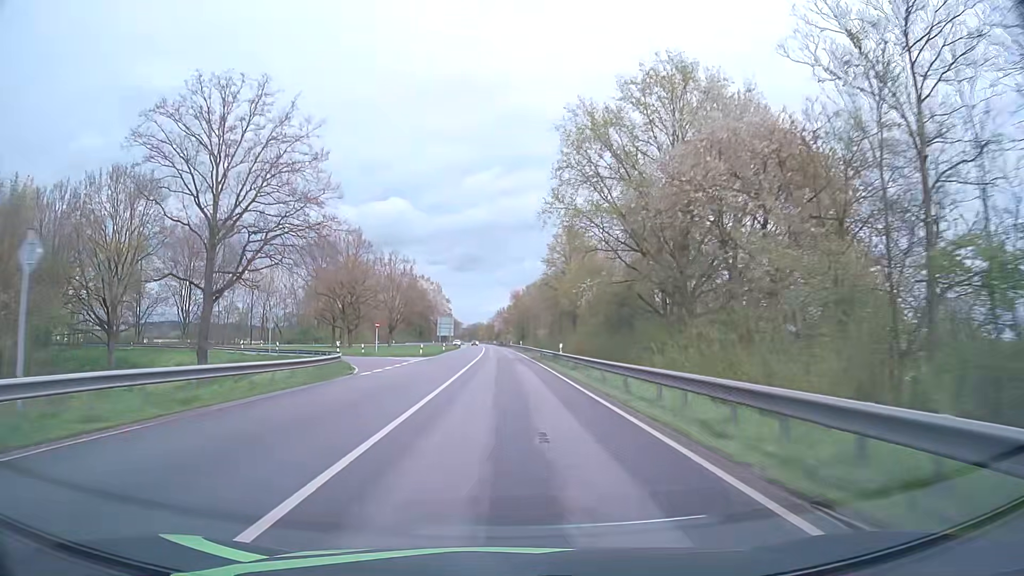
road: primary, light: Day
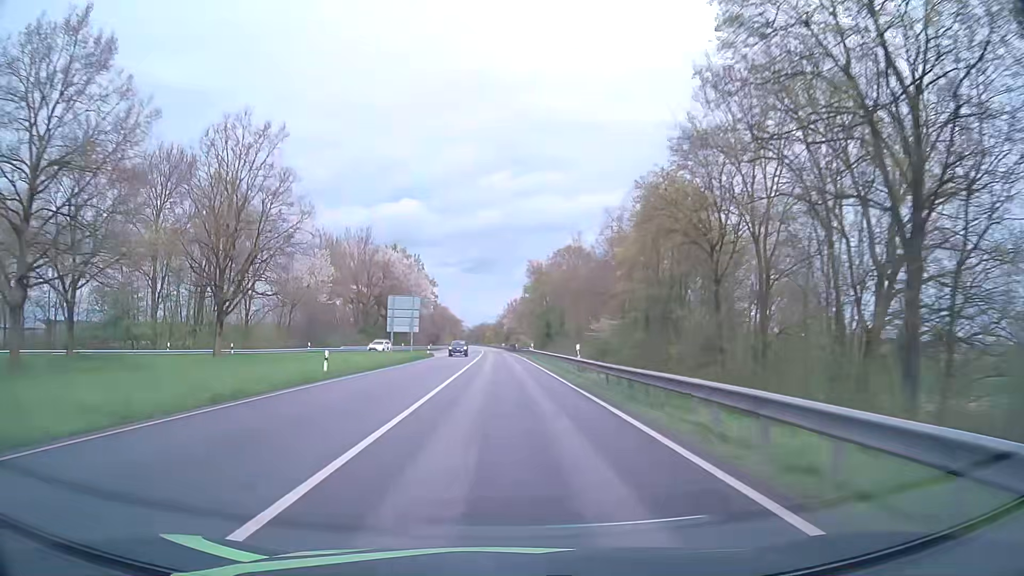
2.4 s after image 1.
(-0.5, +62.3) m; -1°
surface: asphalt
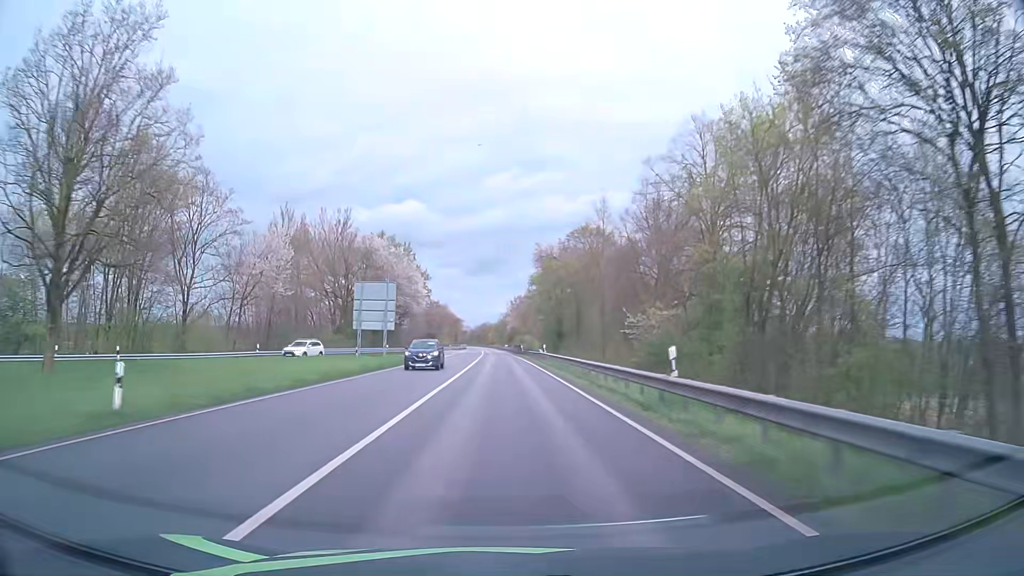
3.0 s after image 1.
(0.0, +15.7) m; 0°
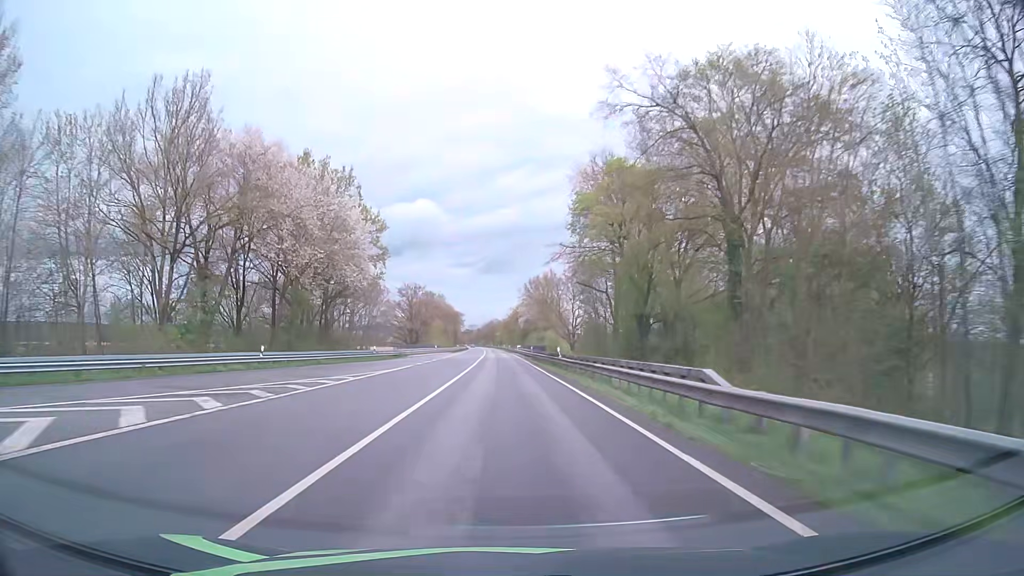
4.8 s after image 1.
(-0.5, +47.1) m; -1°
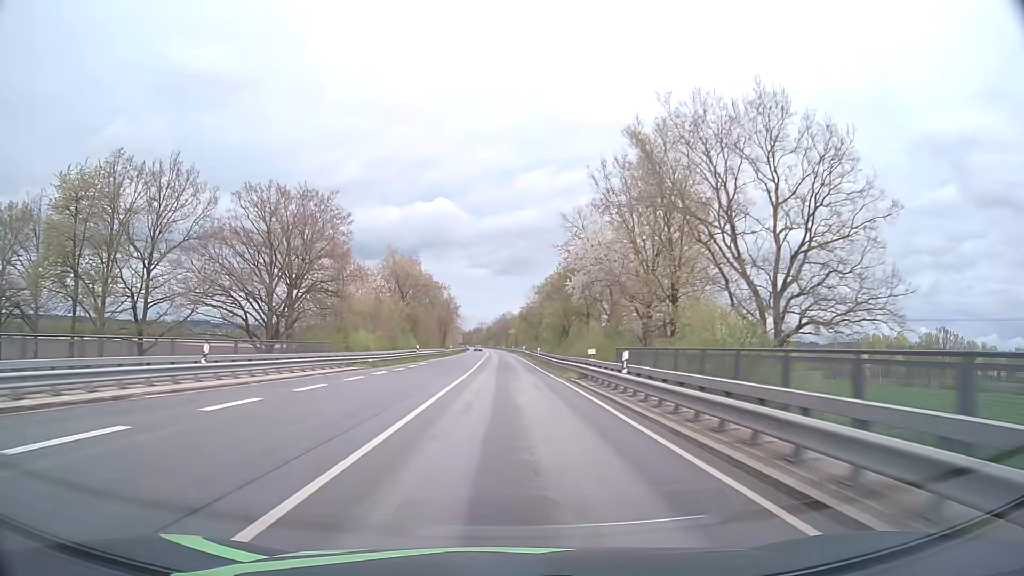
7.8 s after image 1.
(-0.8, +78.8) m; -1°
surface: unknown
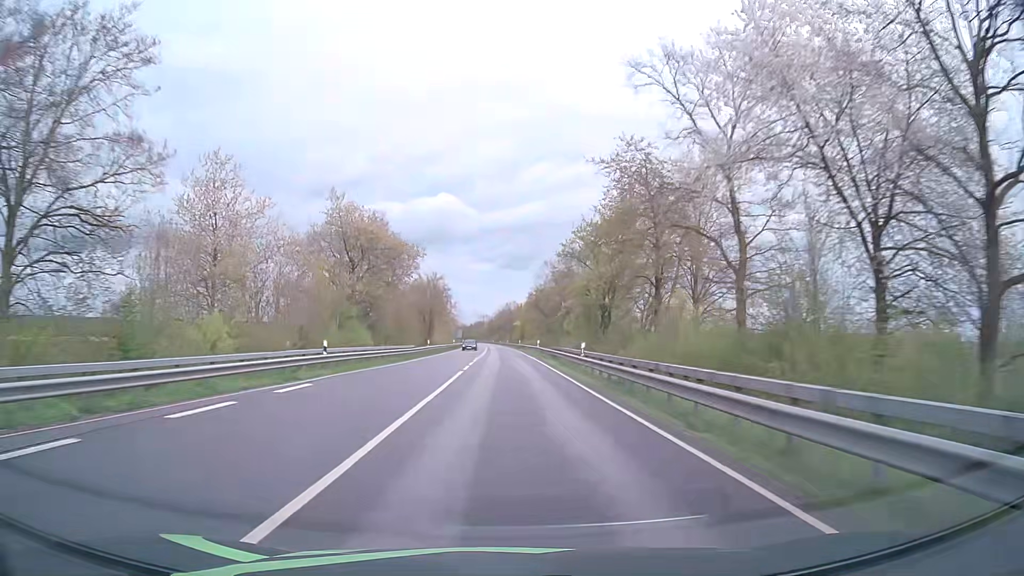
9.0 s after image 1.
(0.0, +31.6) m; 0°
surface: asphalt
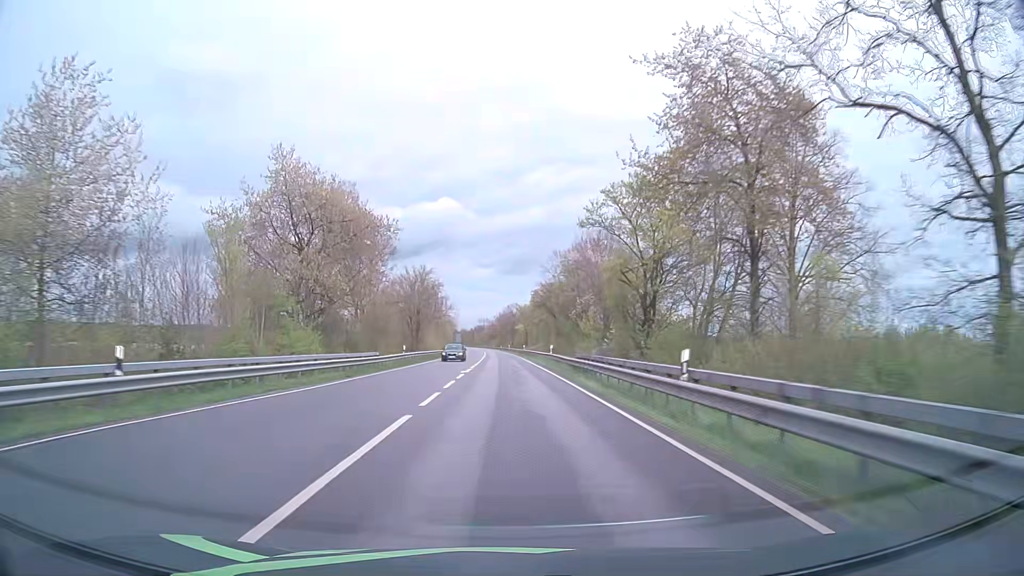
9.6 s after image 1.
(0.0, +15.8) m; 0°
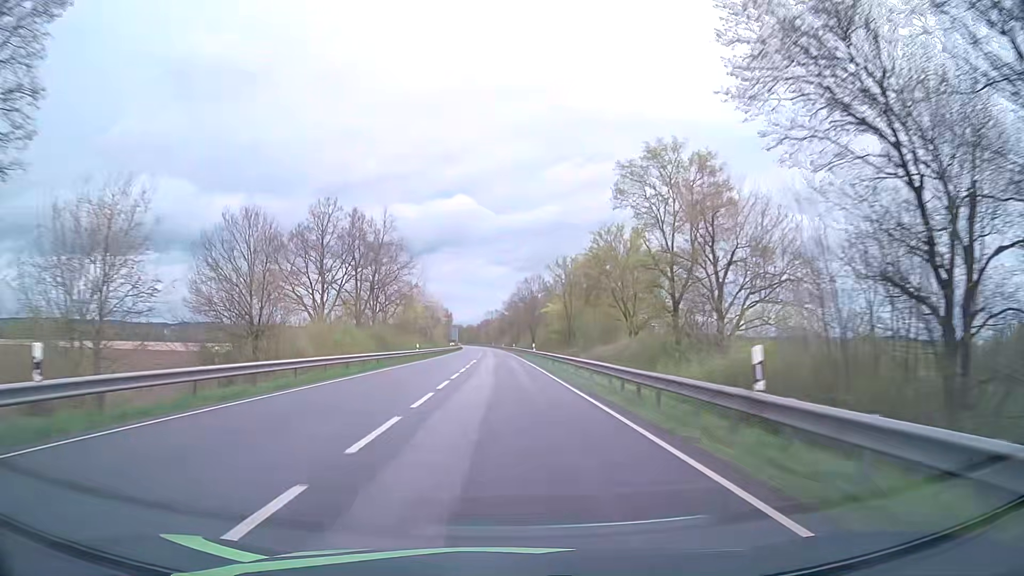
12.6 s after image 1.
(-0.5, +79.0) m; -1°
(0, +10) (0, +20) (0, +30) (0, +40) (0, +50) (-1, +60) (-1, +70) (-1, +80) (-1, +90) (-2, +100) m
